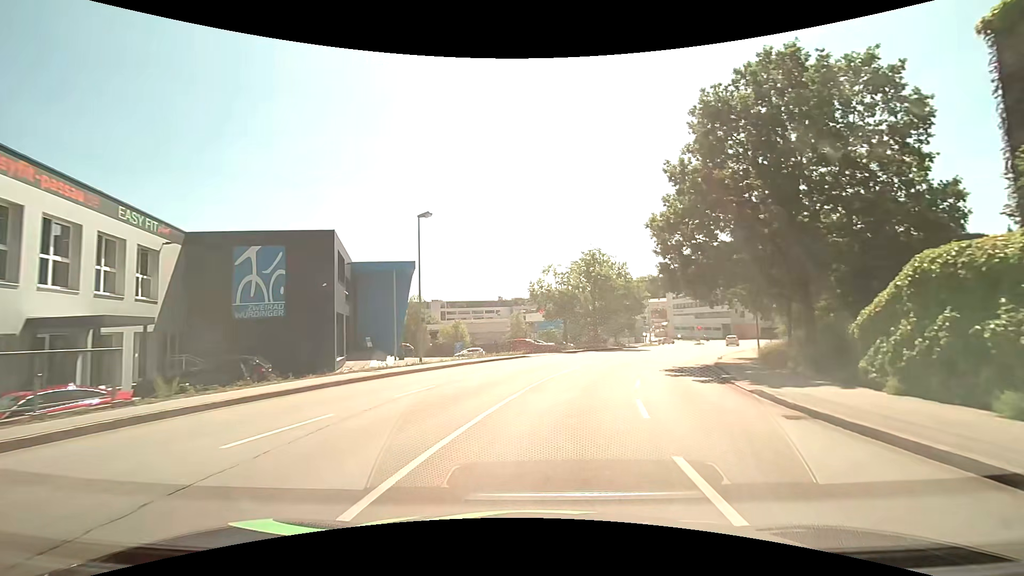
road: tertiary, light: Day
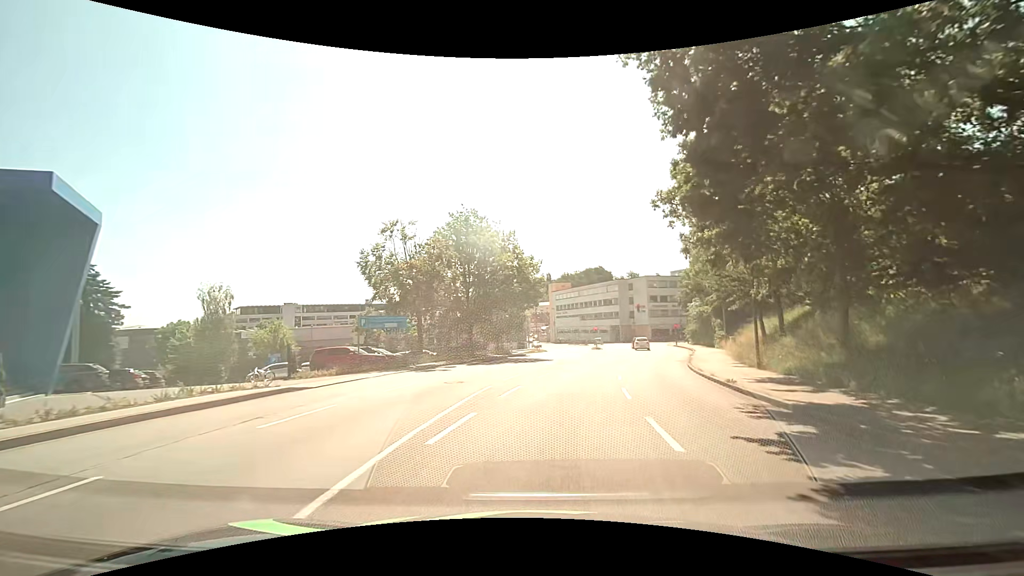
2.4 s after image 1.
(+2.4, +20.8) m; +14°
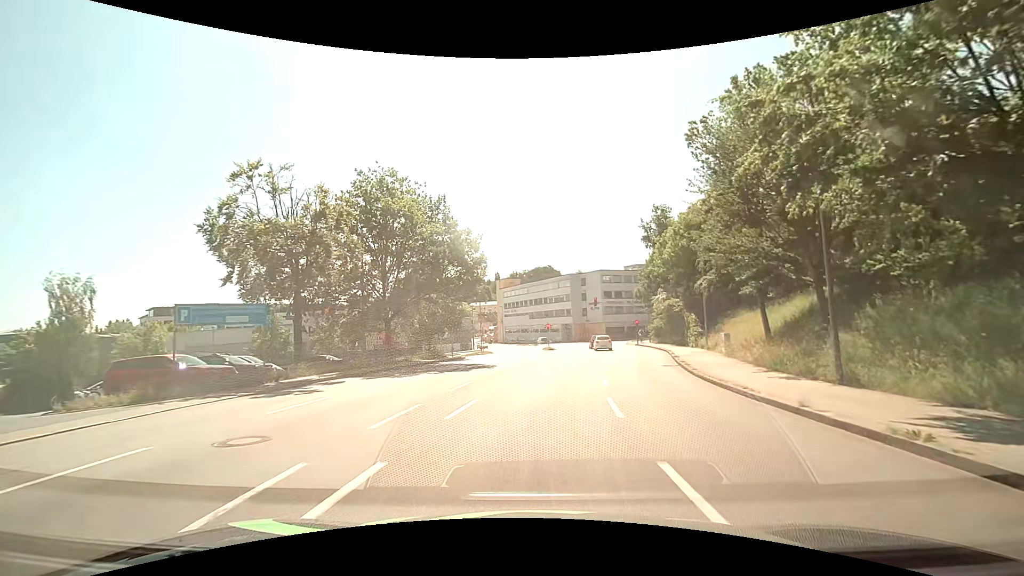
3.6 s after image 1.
(+0.5, +9.9) m; +6°
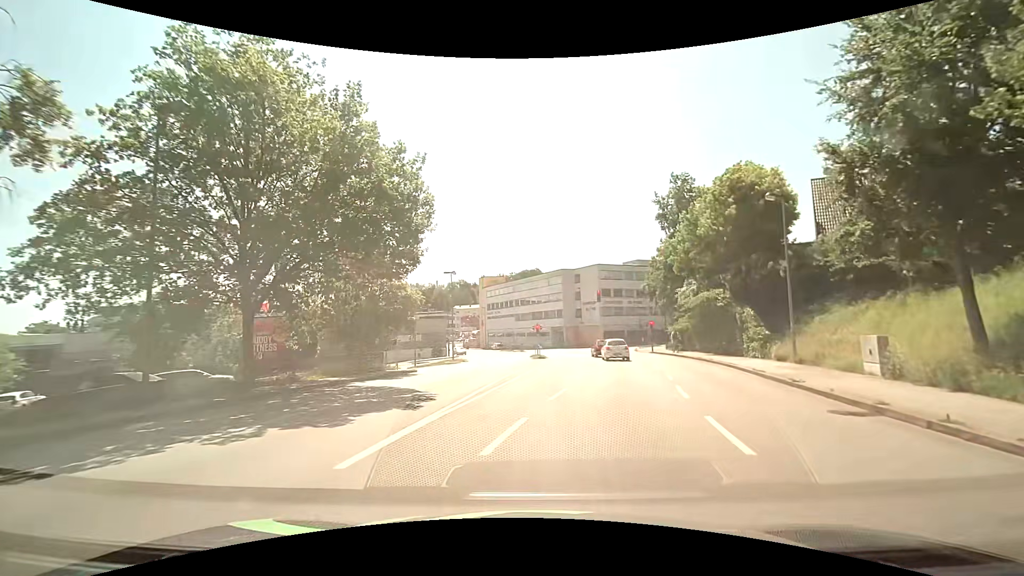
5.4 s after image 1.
(+0.3, +14.4) m; +2°
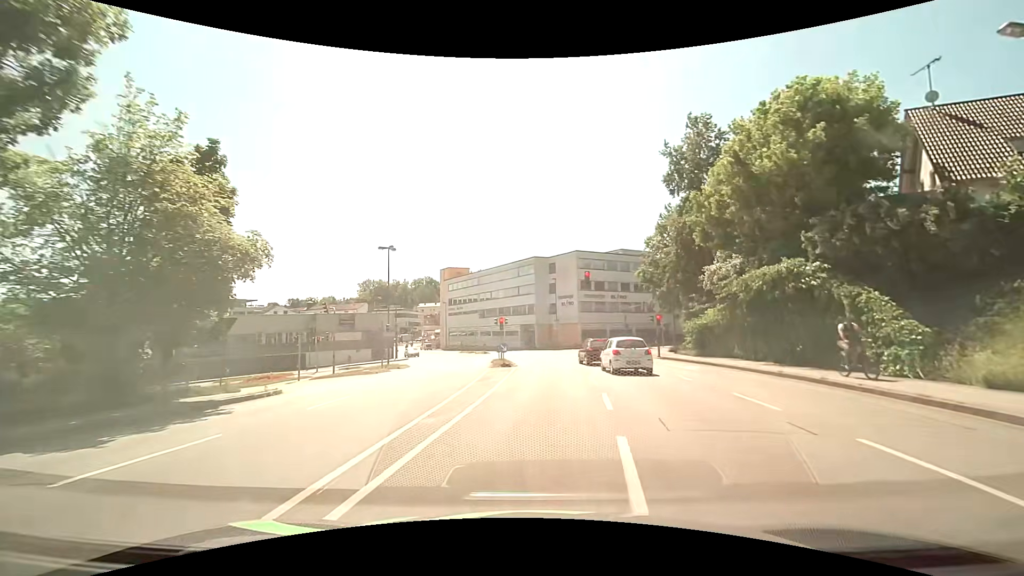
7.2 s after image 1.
(+0.4, +13.9) m; +3°
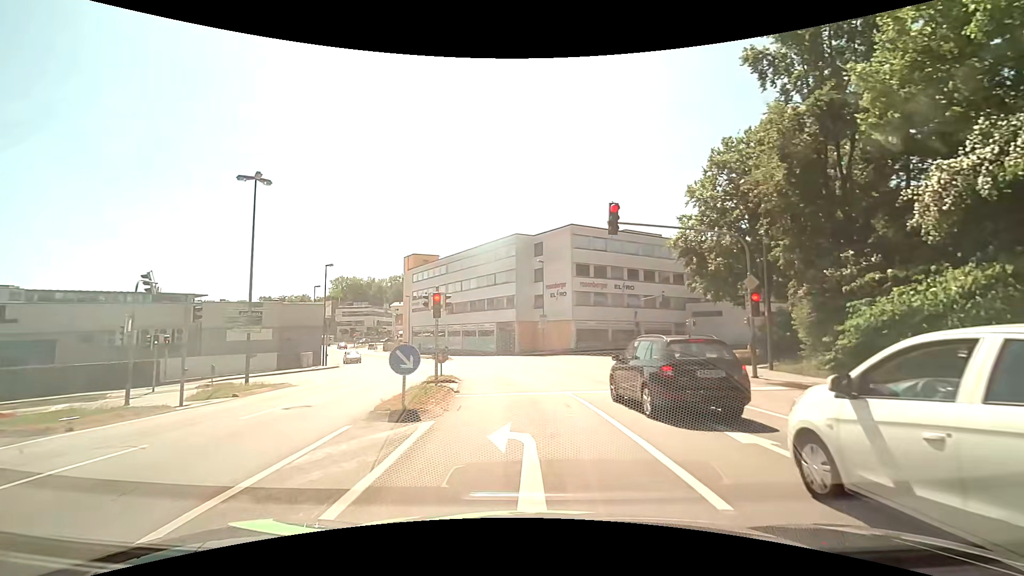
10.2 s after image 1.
(+0.5, +17.9) m; +3°
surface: asphalt
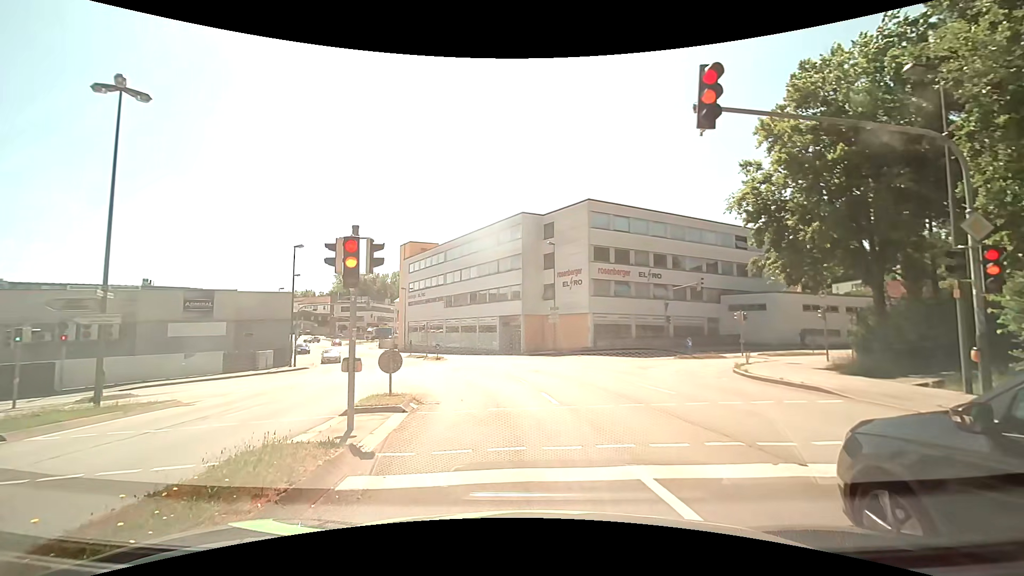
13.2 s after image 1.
(-0.1, +8.3) m; +1°
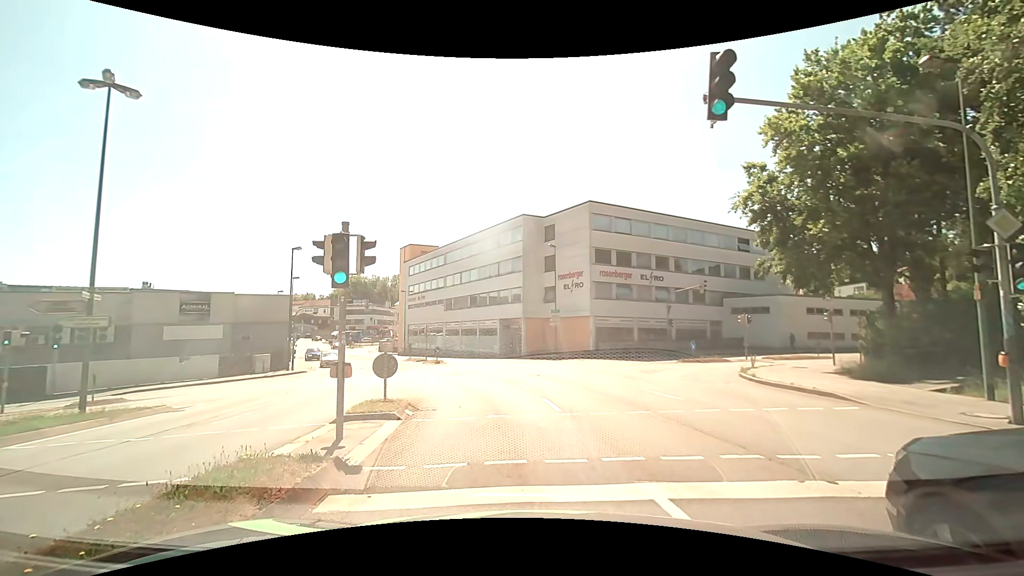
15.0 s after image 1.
(0.0, +0.5) m; 0°
